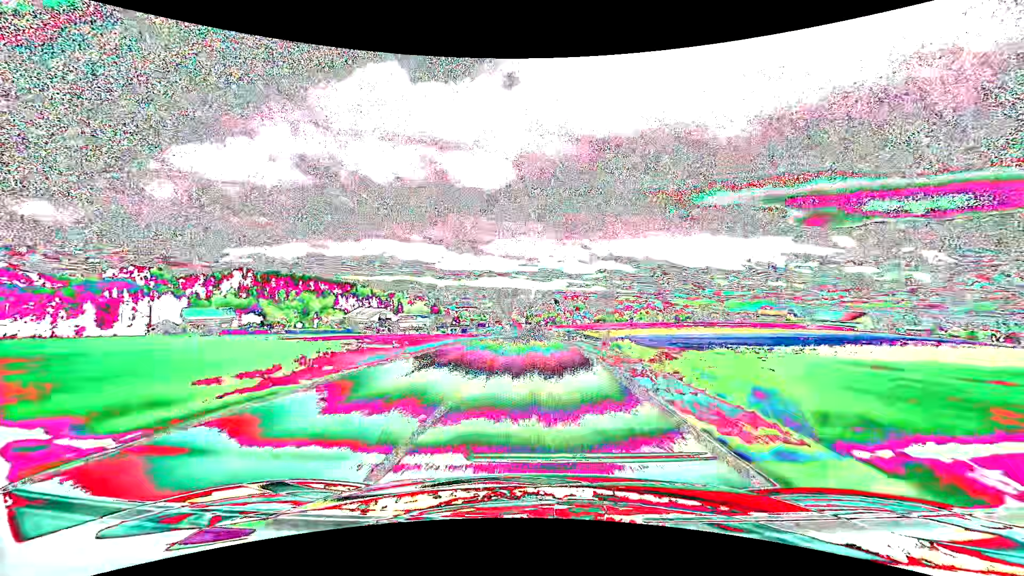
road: tertiary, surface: asphalt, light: Day
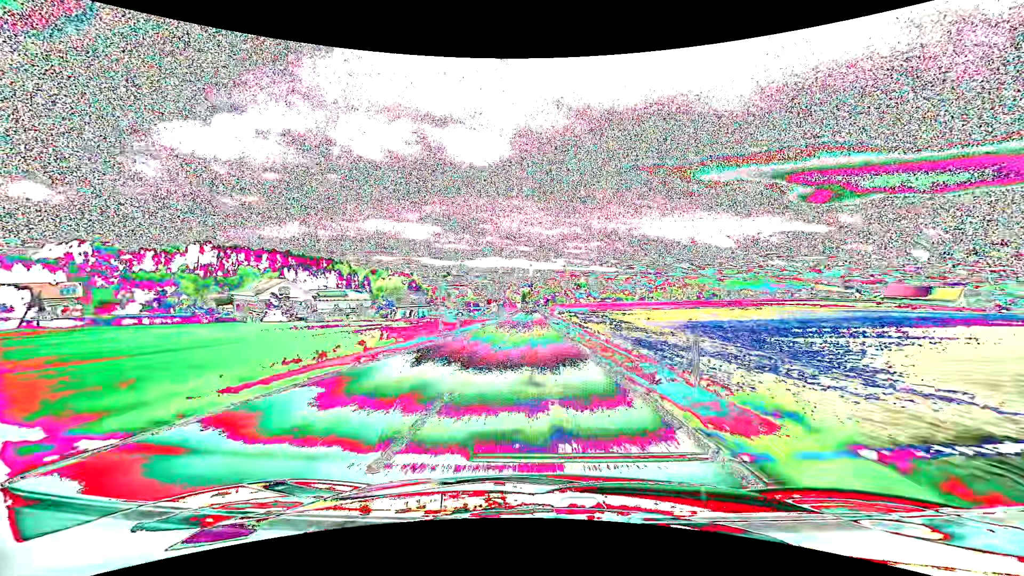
(-0.2, +61.2) m; 0°
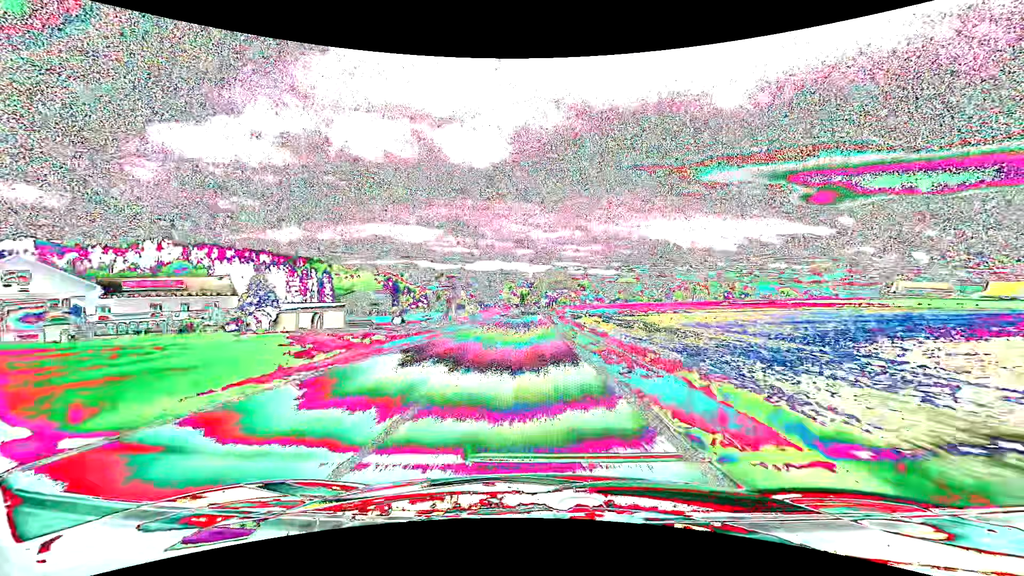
(-0.2, +50.8) m; 0°
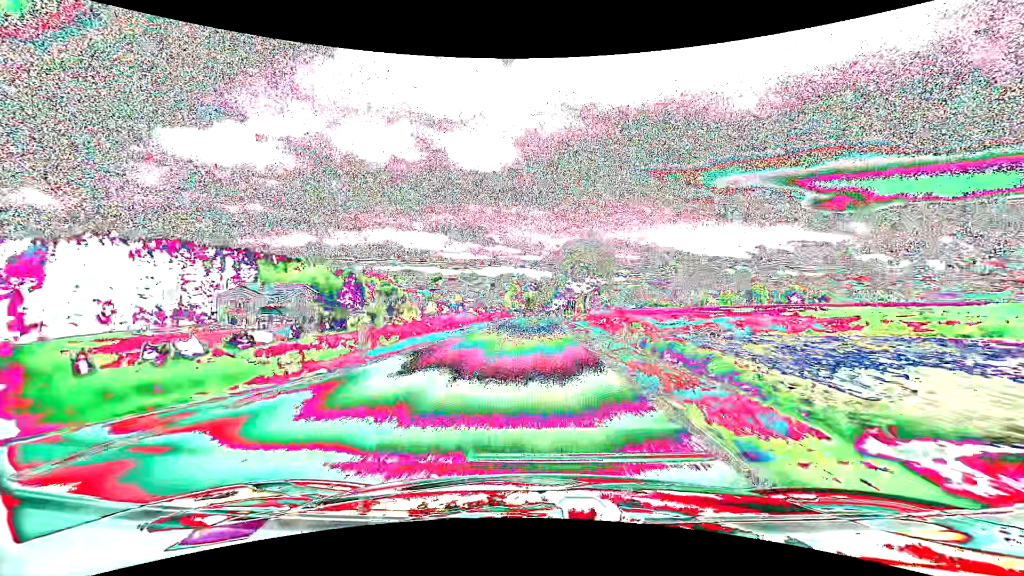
(-0.6, +65.4) m; -1°
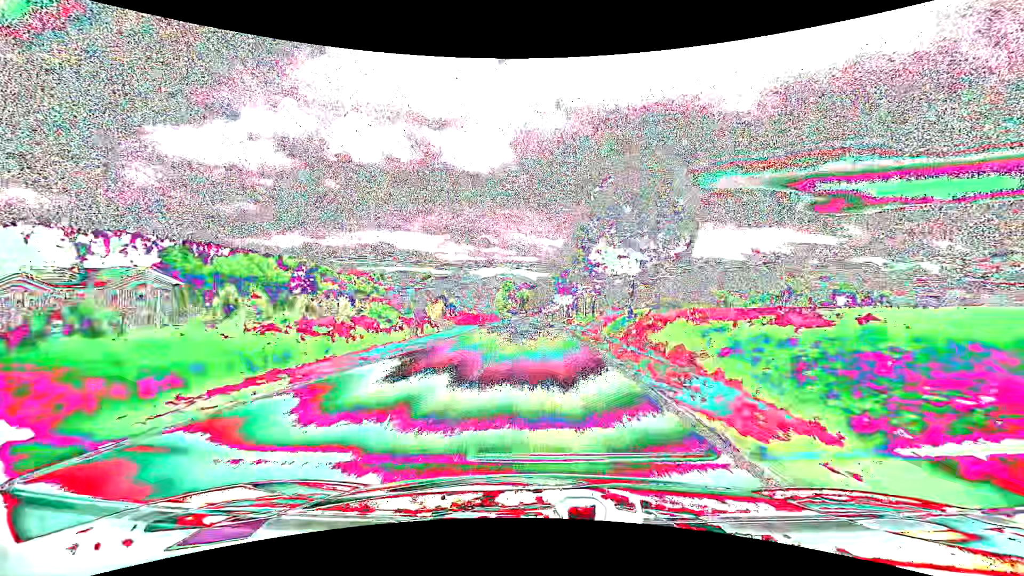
(+0.2, +39.1) m; +1°
(0, +10) (0, +20) (0, +30) (0, +40) (0, +50) (0, +60) (0, +70) (0, +80) (0, +90) (0, +100) m
